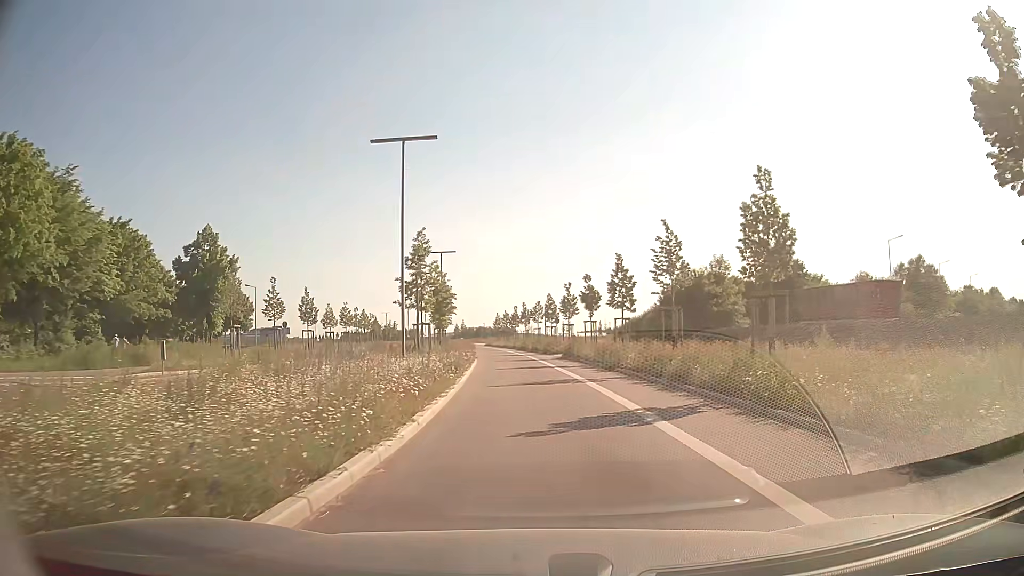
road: tertiary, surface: asphalt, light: Day
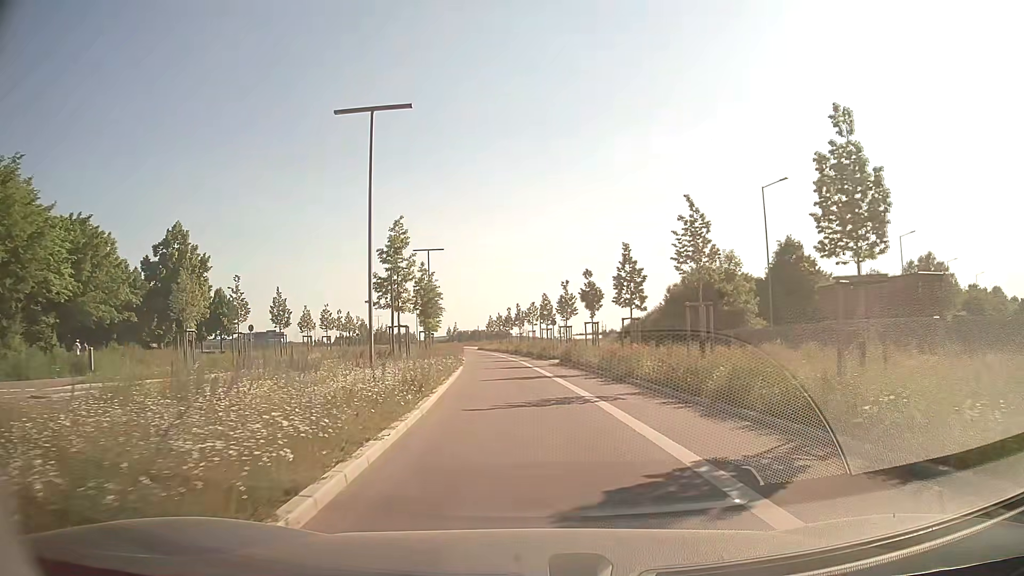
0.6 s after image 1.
(0.0, +4.9) m; 0°
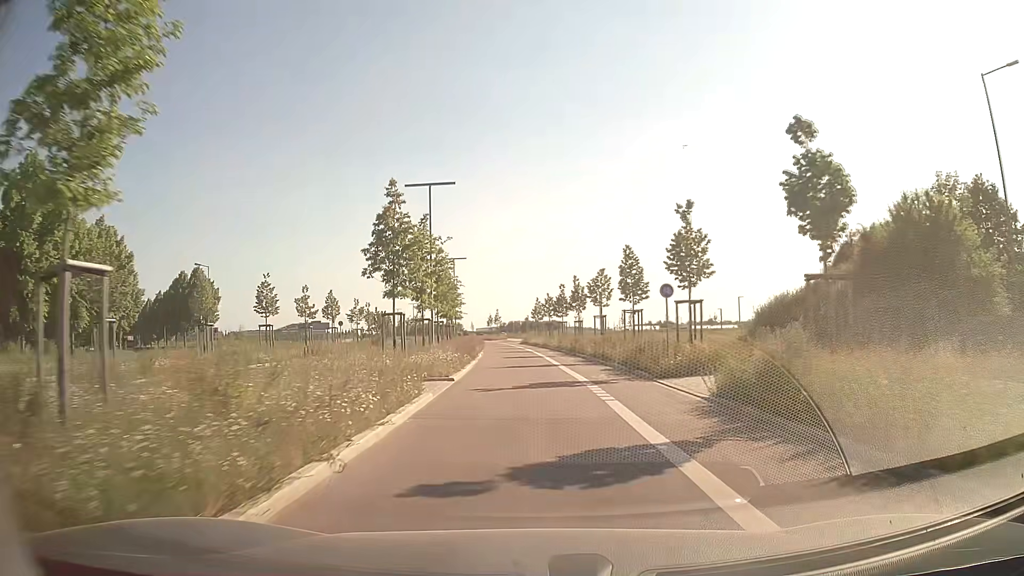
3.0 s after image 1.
(-0.9, +26.2) m; -5°
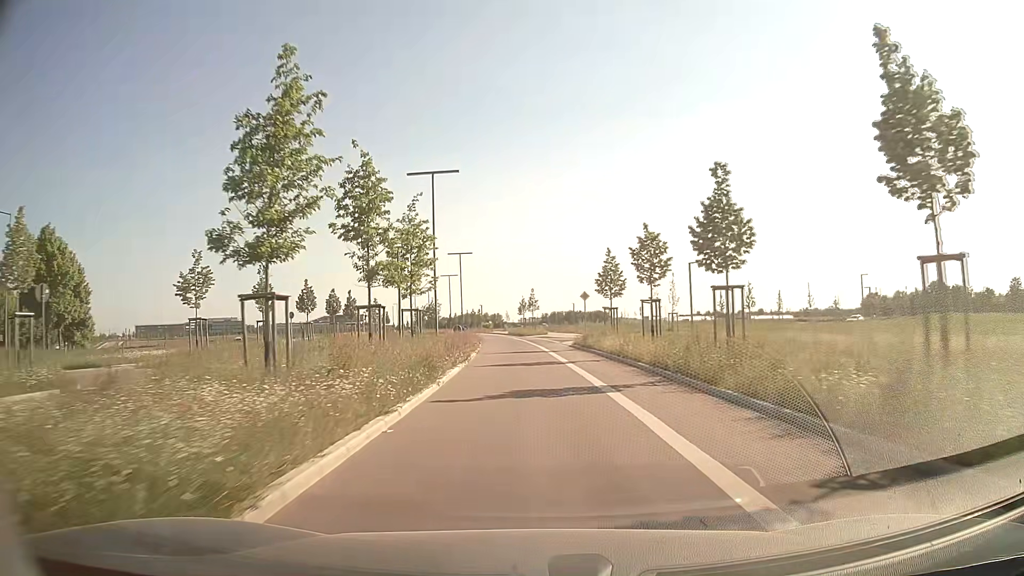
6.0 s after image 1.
(-1.3, +42.0) m; -4°
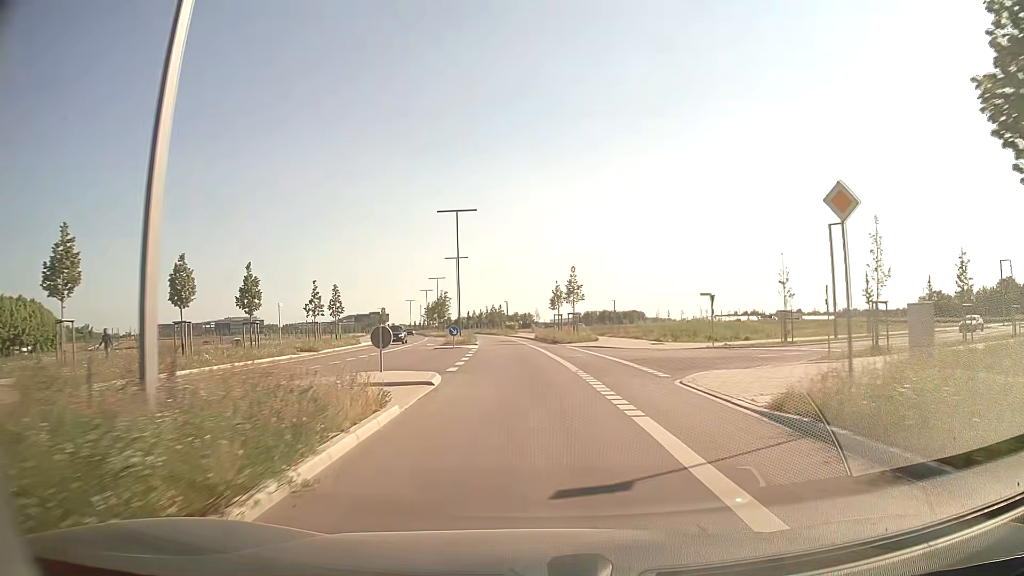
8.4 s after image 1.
(-0.7, +30.8) m; -3°
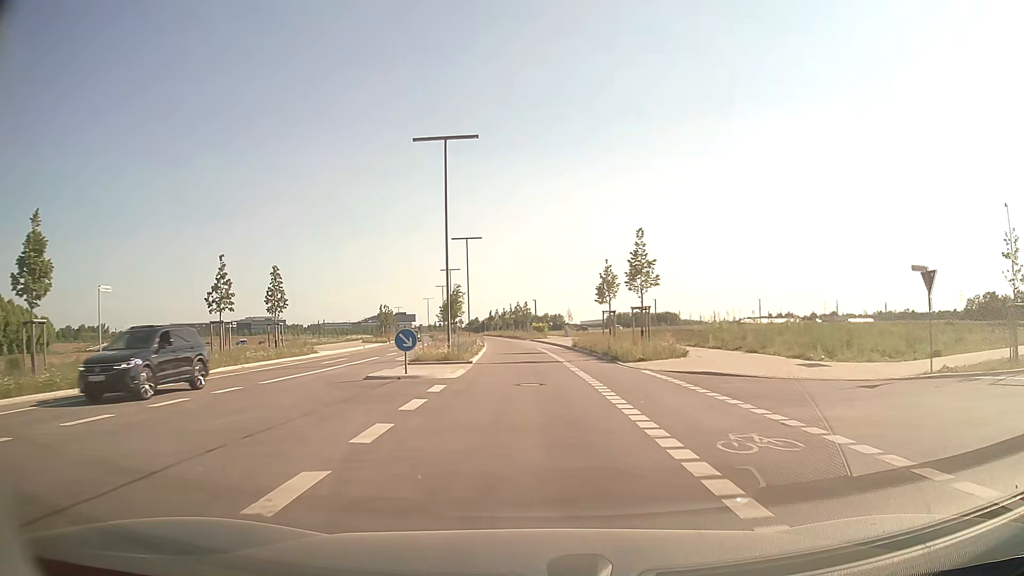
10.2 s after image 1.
(-0.4, +20.7) m; -2°
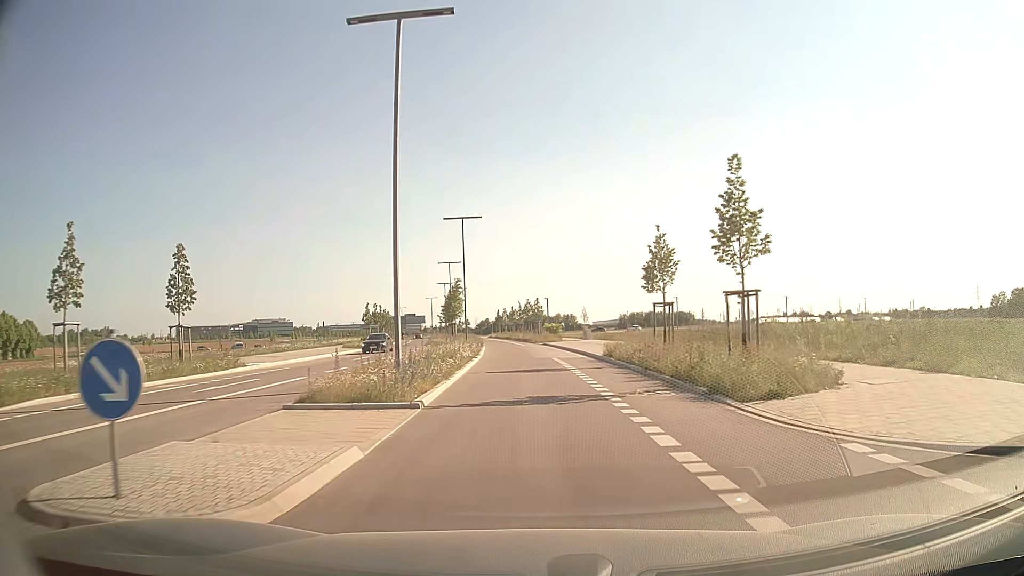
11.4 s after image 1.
(-0.1, +13.3) m; -1°
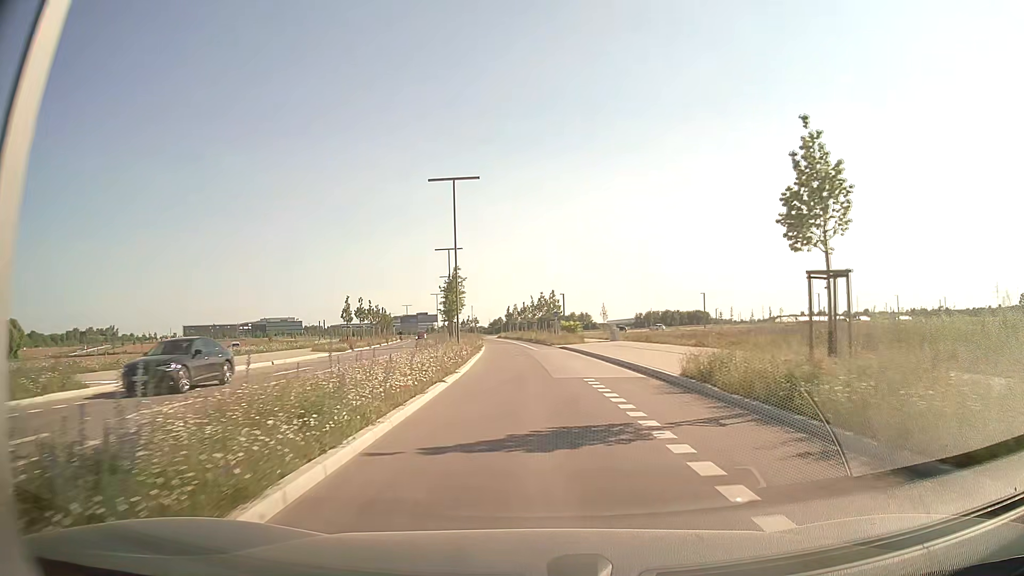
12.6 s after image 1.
(-0.1, +13.7) m; -1°
(0, +10) (0, +20) (-1, +30) (-1, +40) (-2, +50) (-3, +60) (-4, +70) (-5, +80) (-6, +90) (-8, +100) m
